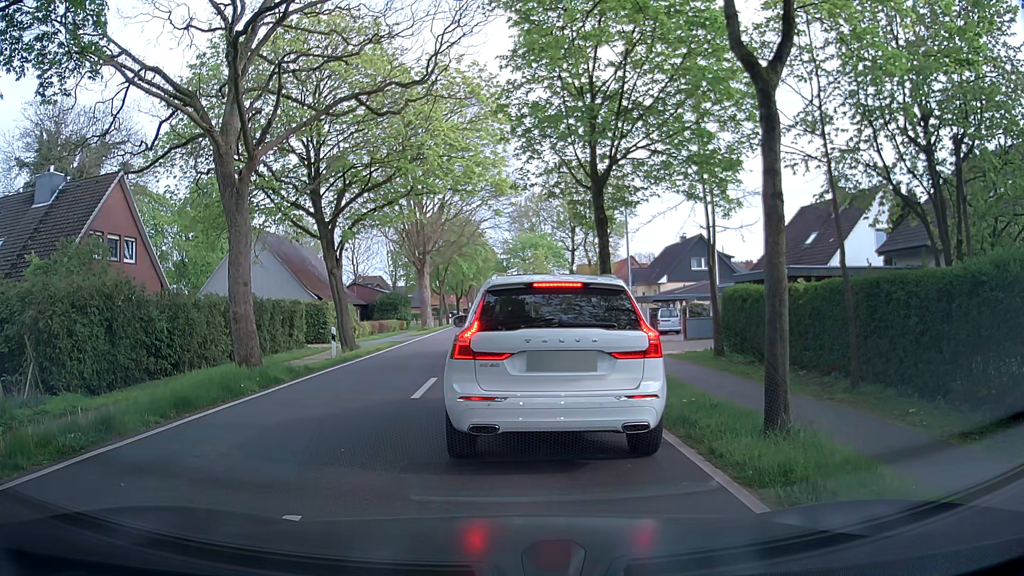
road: tertiary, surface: asphalt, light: Day
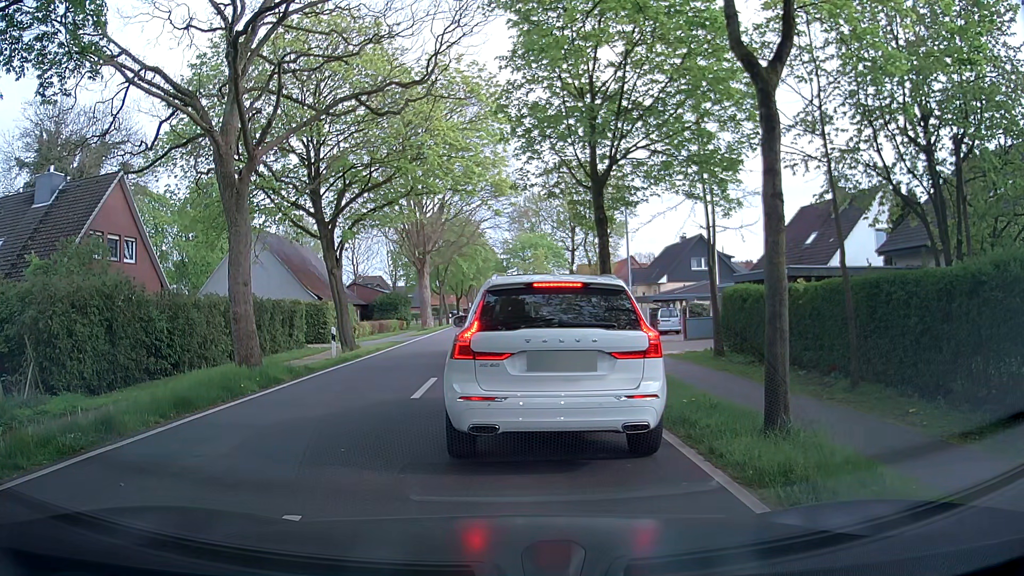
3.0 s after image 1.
(0.0, 0.0) m; 0°
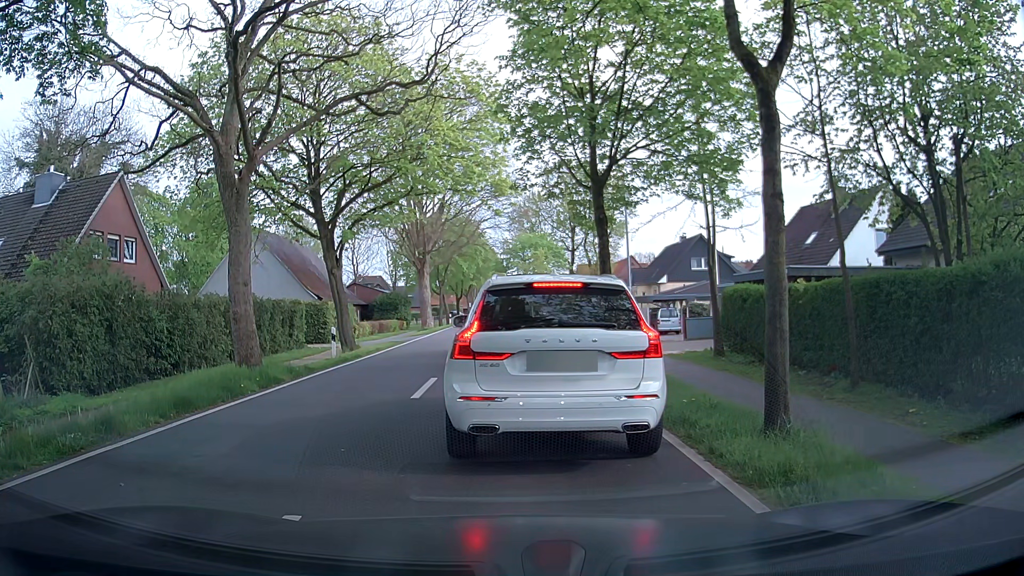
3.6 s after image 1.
(0.0, 0.0) m; 0°
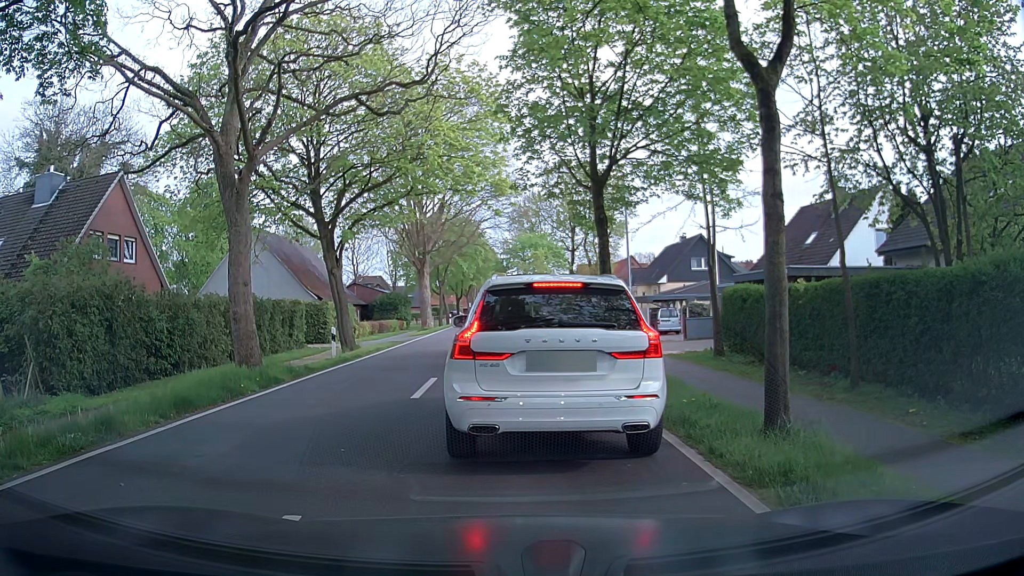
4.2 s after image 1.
(0.0, 0.0) m; 0°
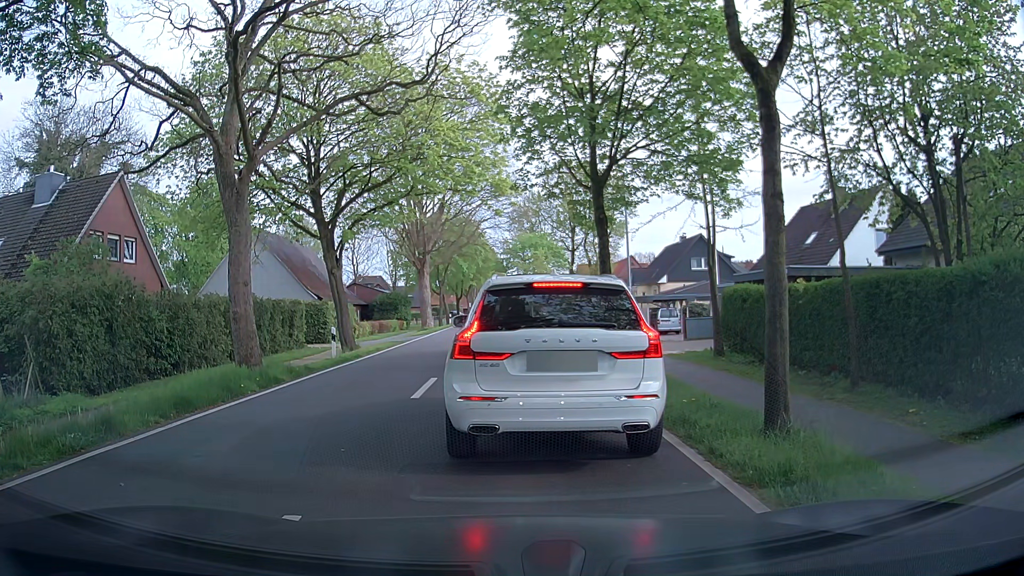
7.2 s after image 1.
(0.0, 0.0) m; 0°
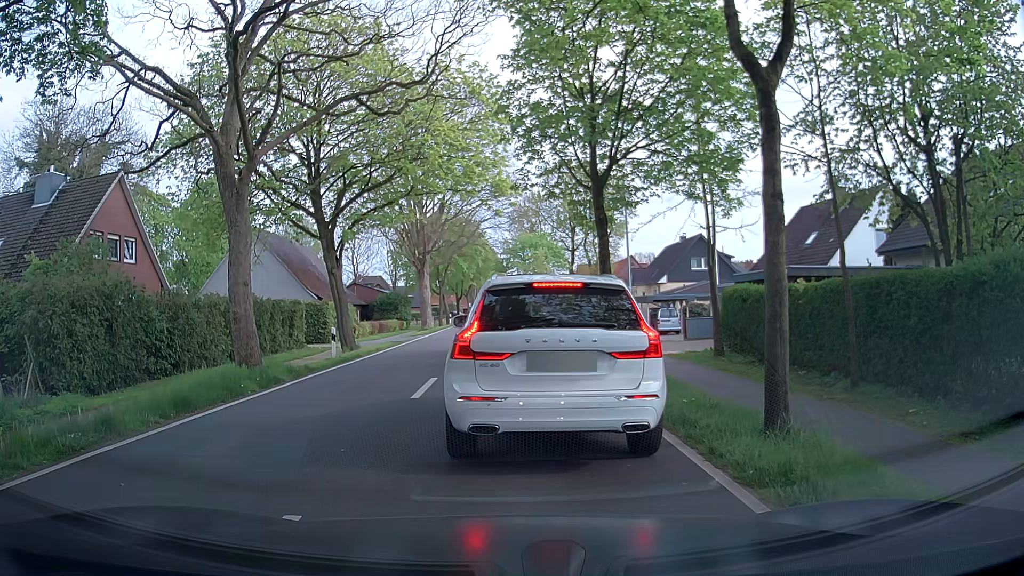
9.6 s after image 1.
(0.0, 0.0) m; 0°
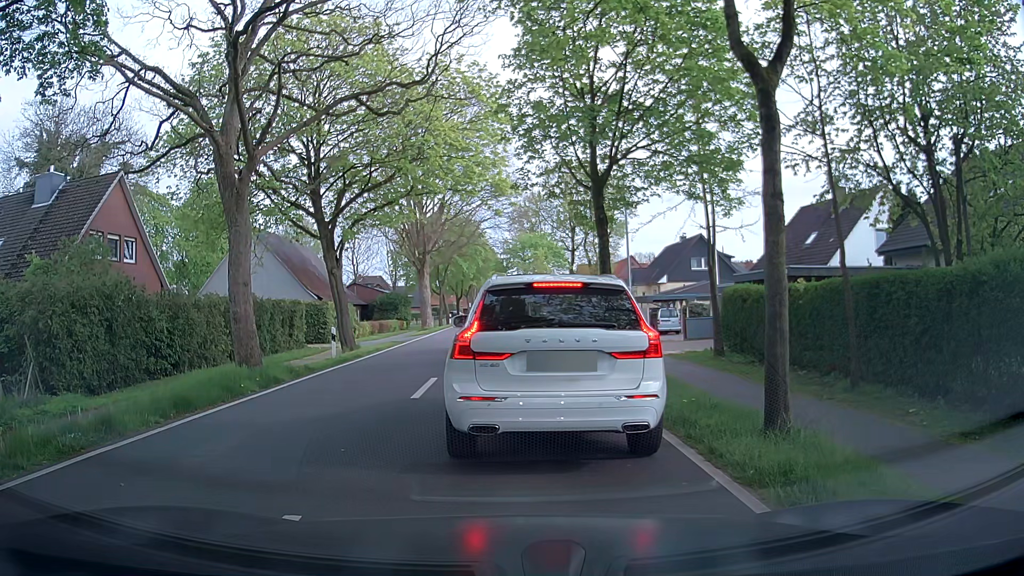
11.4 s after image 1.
(0.0, 0.0) m; 0°
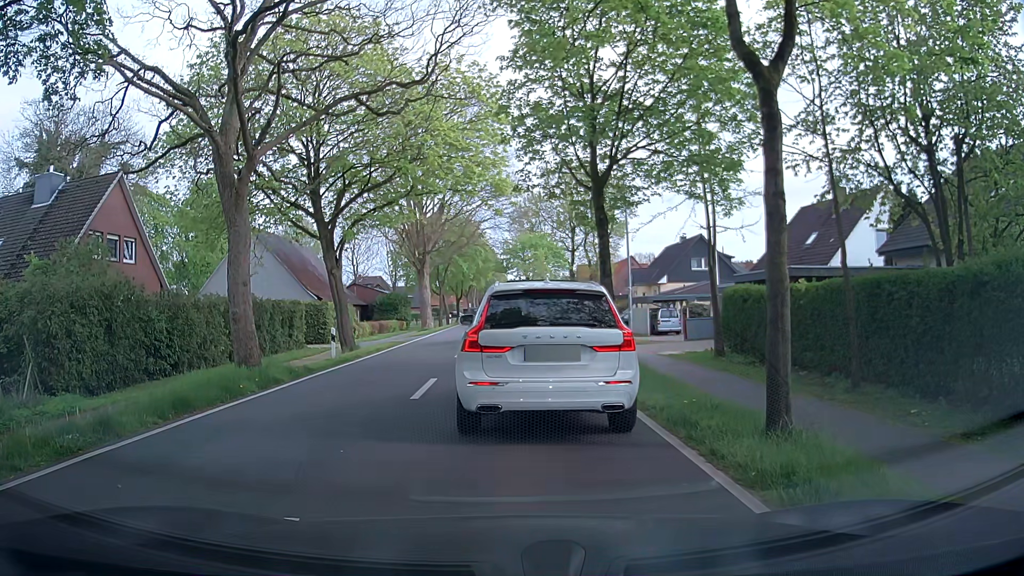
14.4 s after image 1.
(0.0, 0.0) m; 0°
